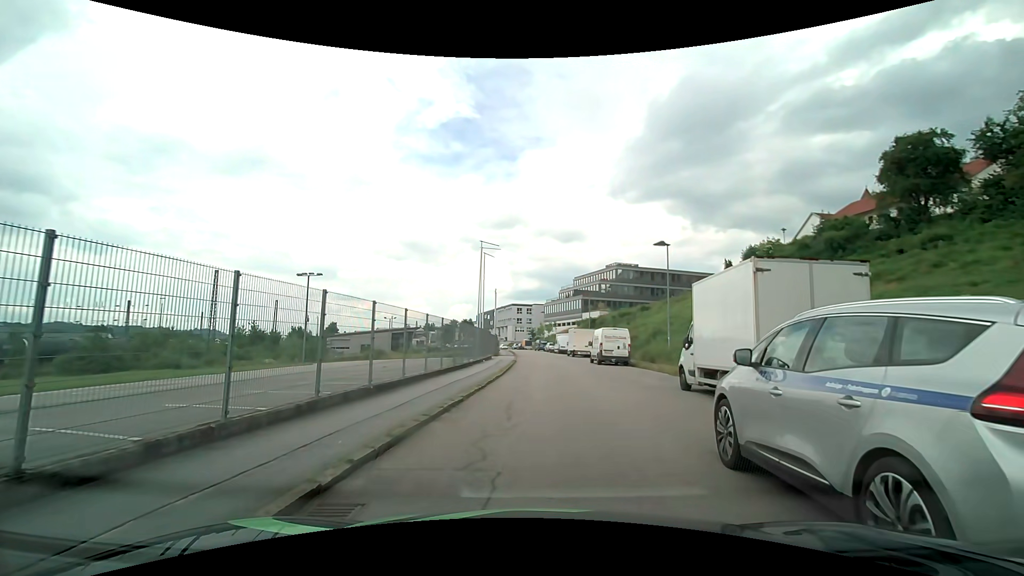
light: Day
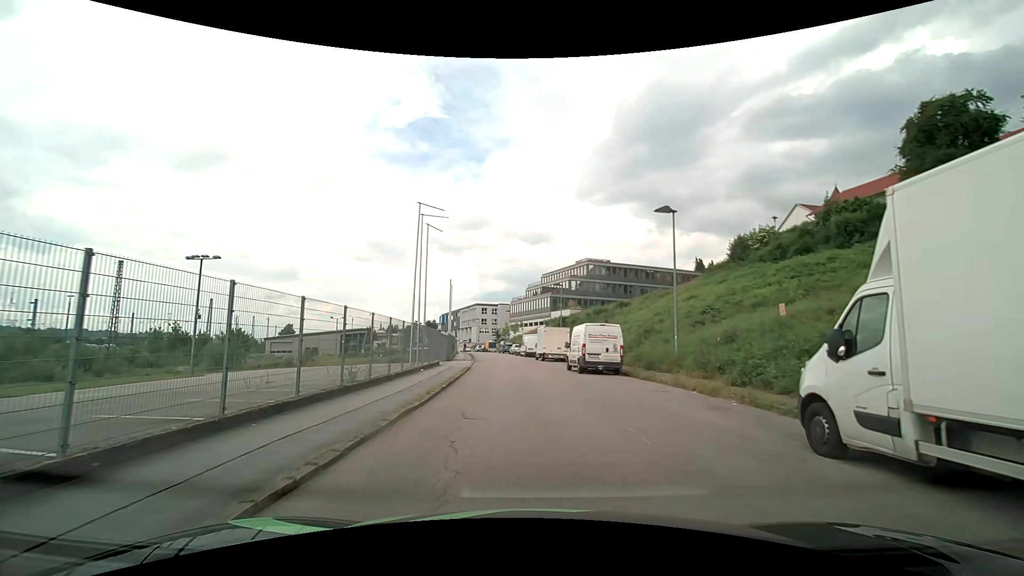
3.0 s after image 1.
(+0.4, +9.3) m; +5°
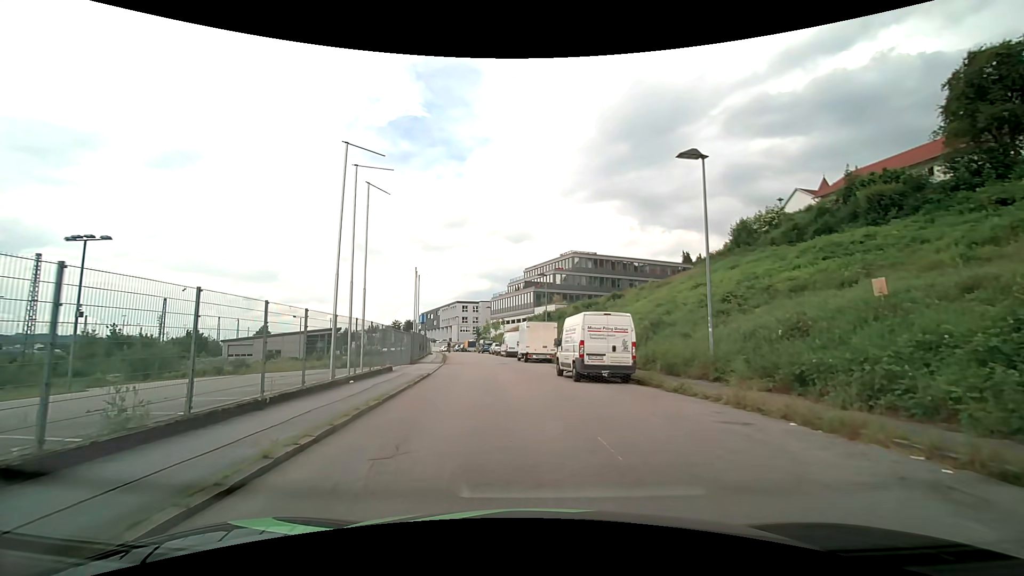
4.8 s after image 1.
(+0.1, +7.1) m; +1°
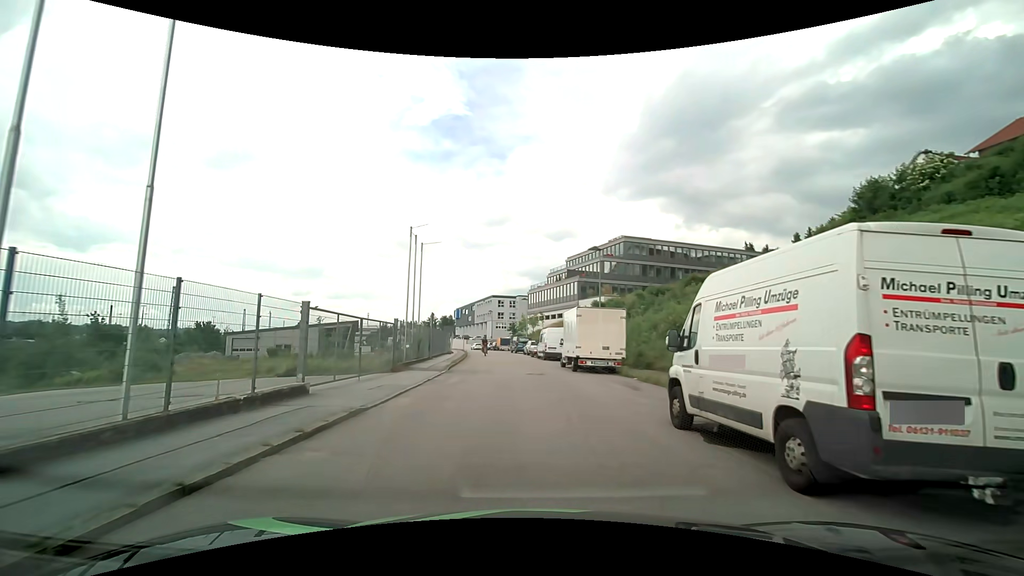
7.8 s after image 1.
(-0.3, +13.2) m; -4°
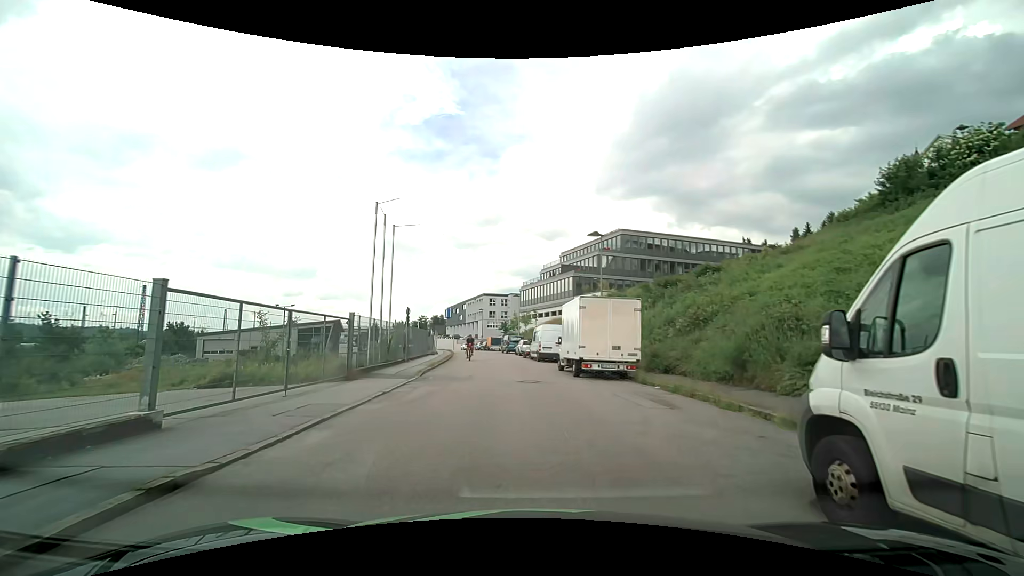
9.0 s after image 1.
(0.0, +4.6) m; +1°
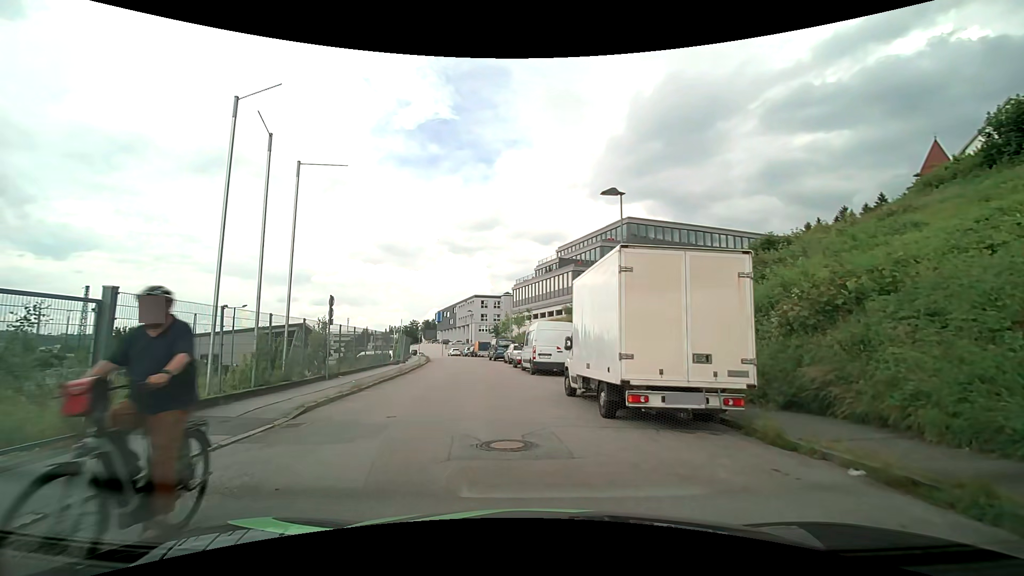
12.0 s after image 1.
(+0.1, +9.8) m; 0°
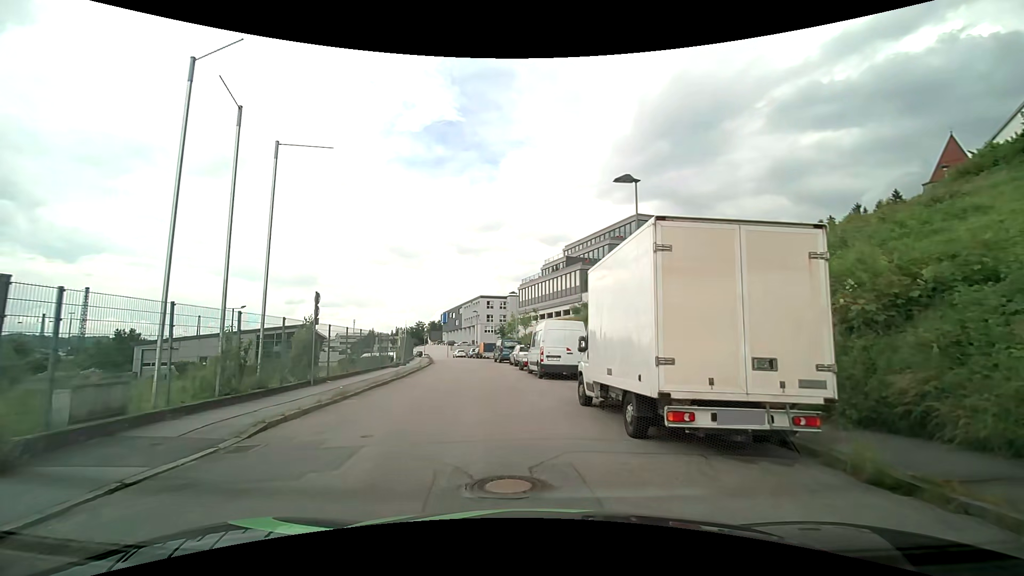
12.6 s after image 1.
(0.0, +1.9) m; -1°
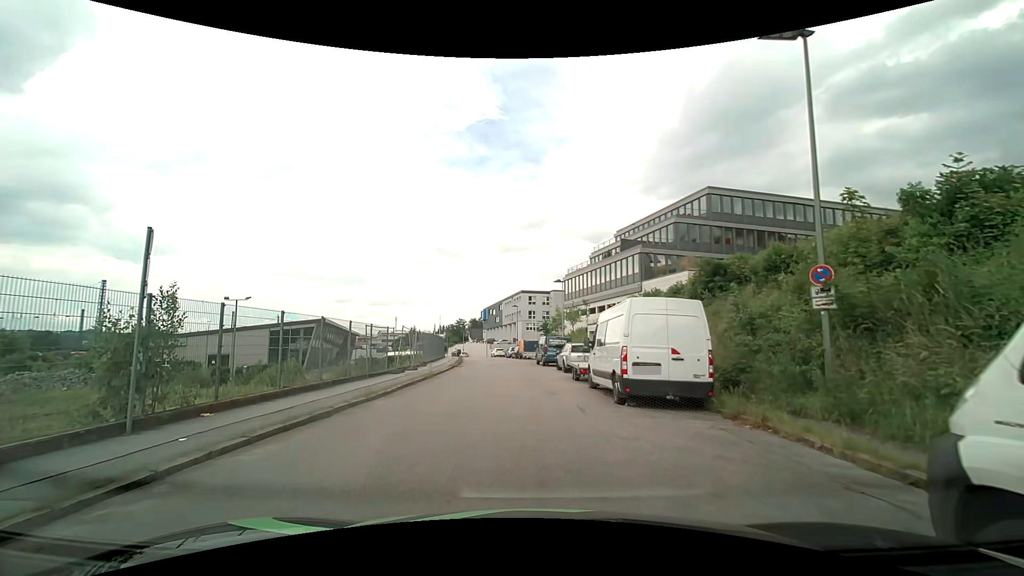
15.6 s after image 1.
(-0.5, +9.5) m; -6°
(0, +10) (0, +20) (0, +30) (-1, +40) (-2, +50) (-3, +60) (-4, +70) (-6, +80) (-8, +89) (-10, +99) m
